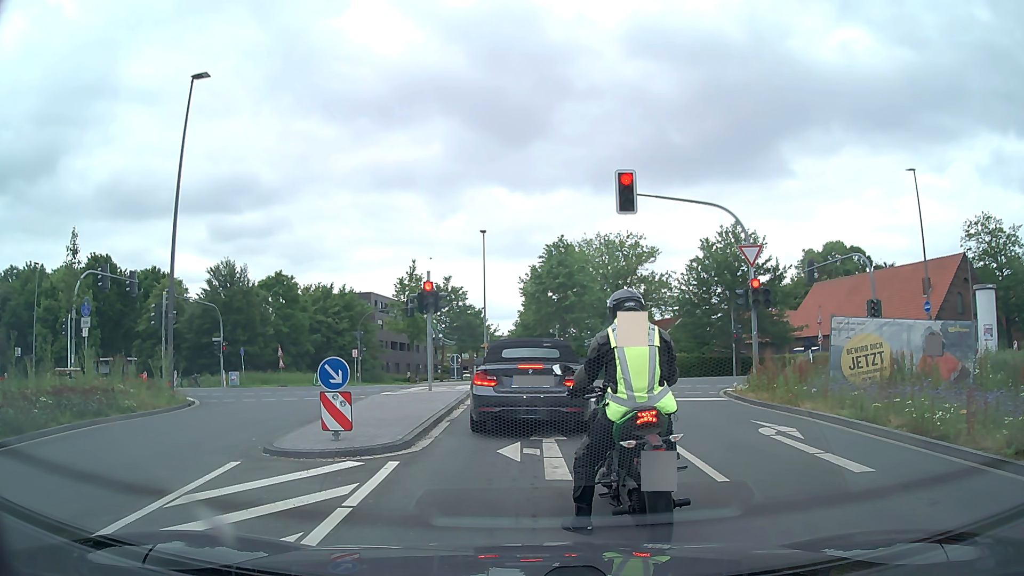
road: secondary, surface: asphalt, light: Day
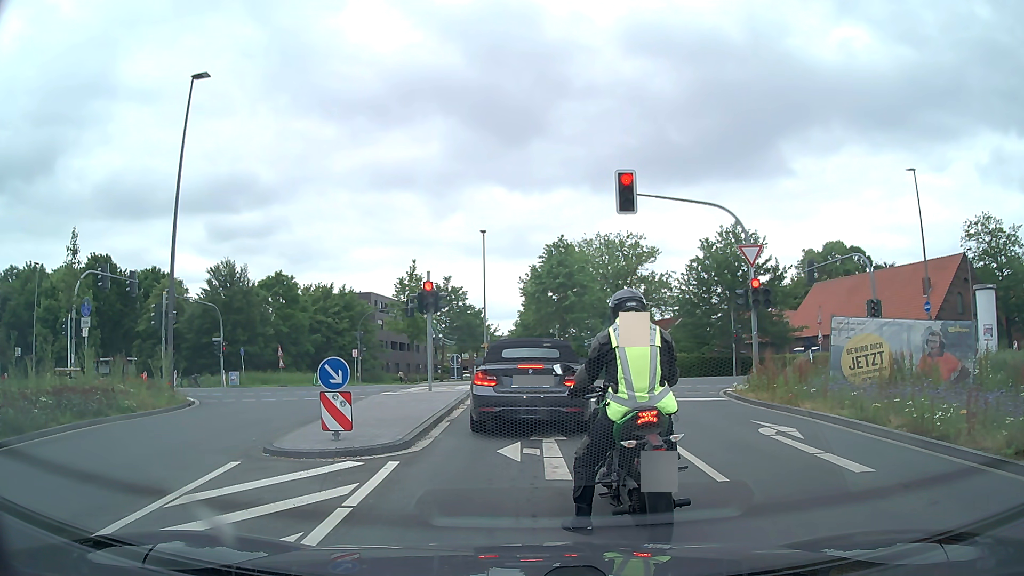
(0.0, 0.0) m; 0°
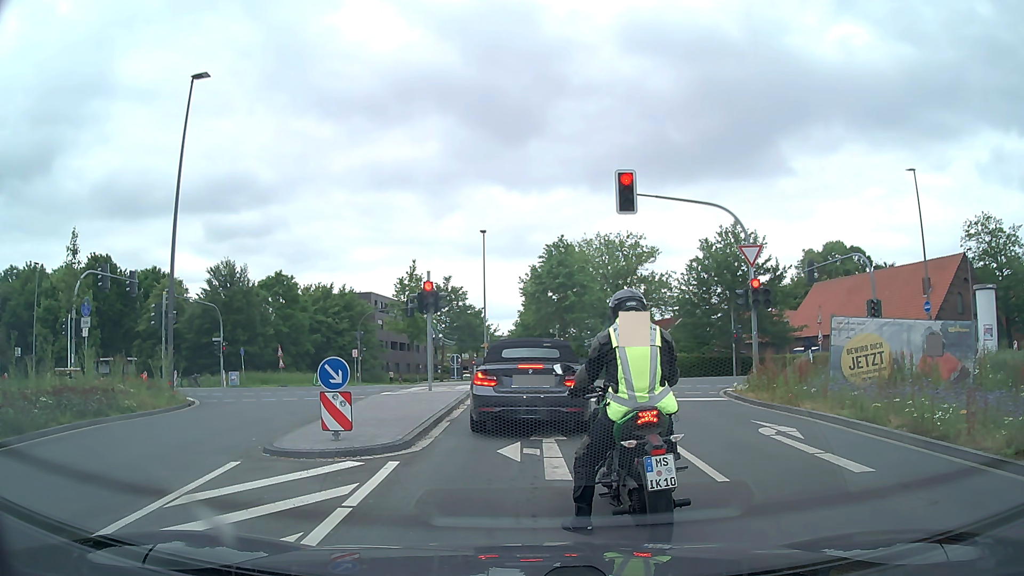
(0.0, 0.0) m; 0°
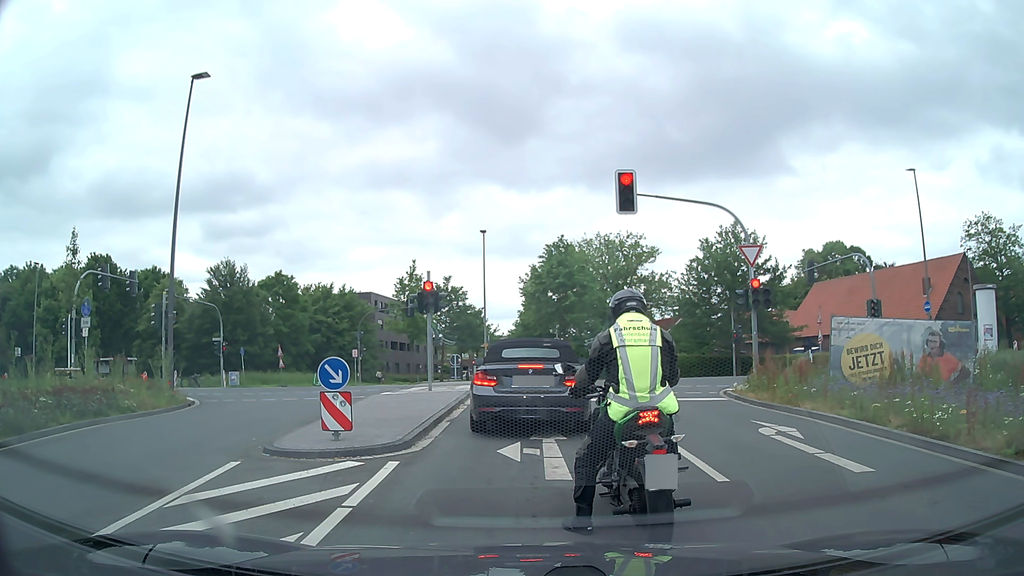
(0.0, 0.0) m; 0°
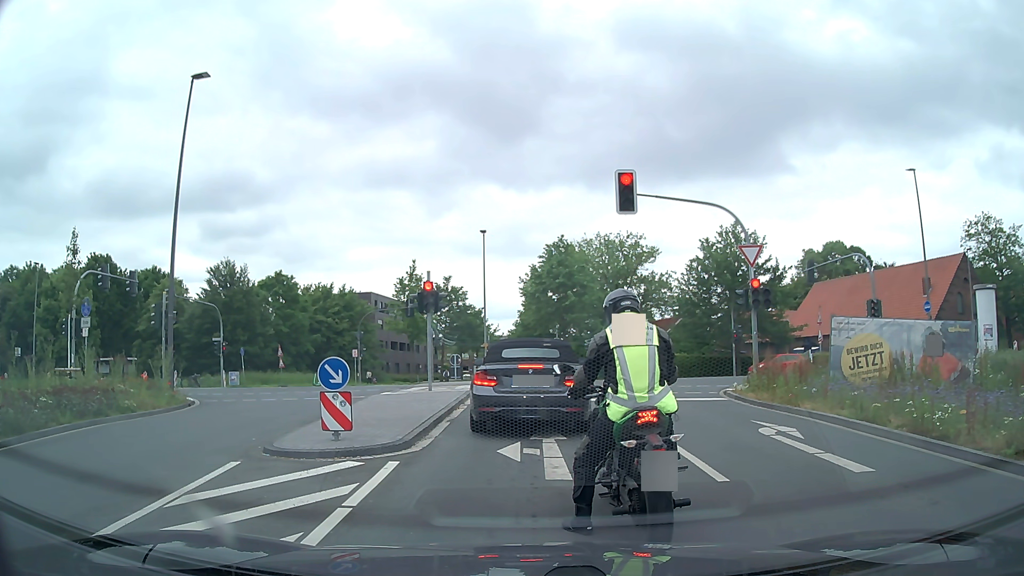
(0.0, 0.0) m; 0°
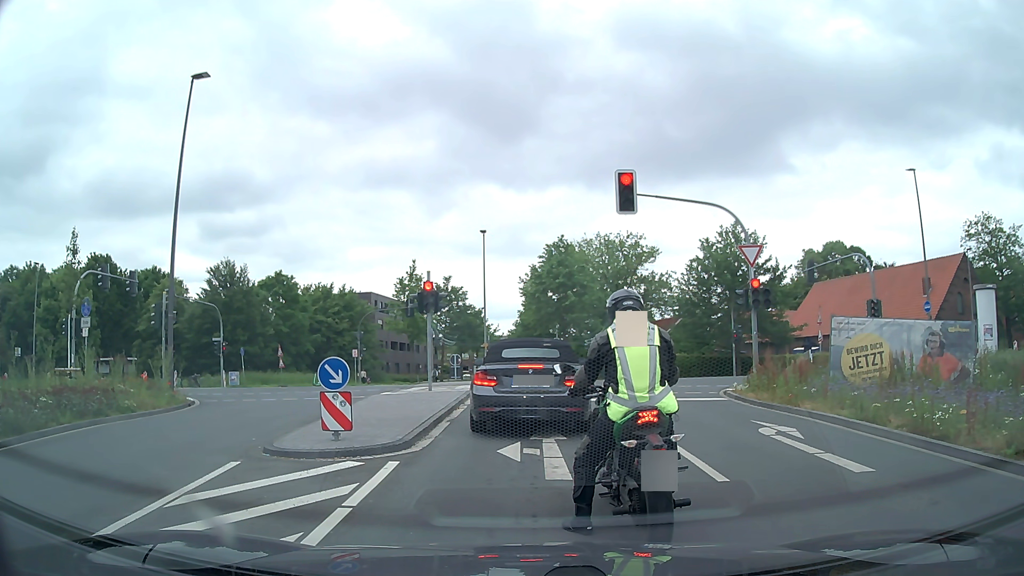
(0.0, 0.0) m; 0°
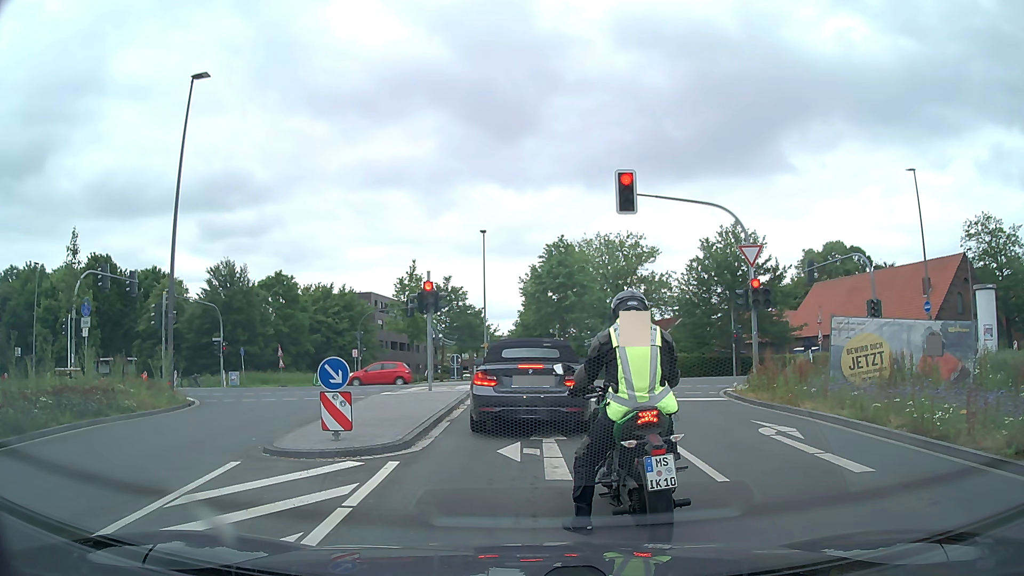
(0.0, 0.0) m; 0°
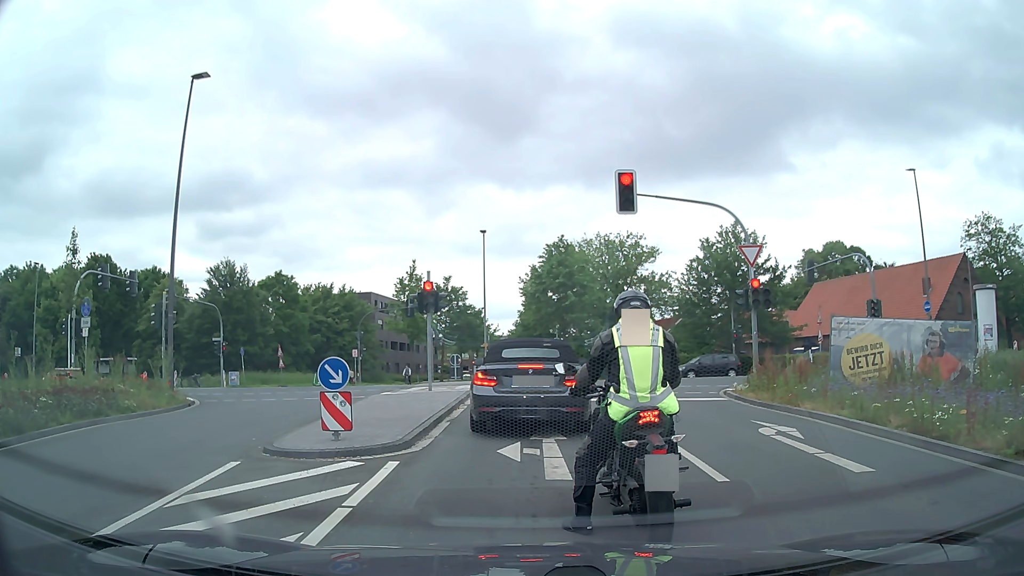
(0.0, 0.0) m; 0°
